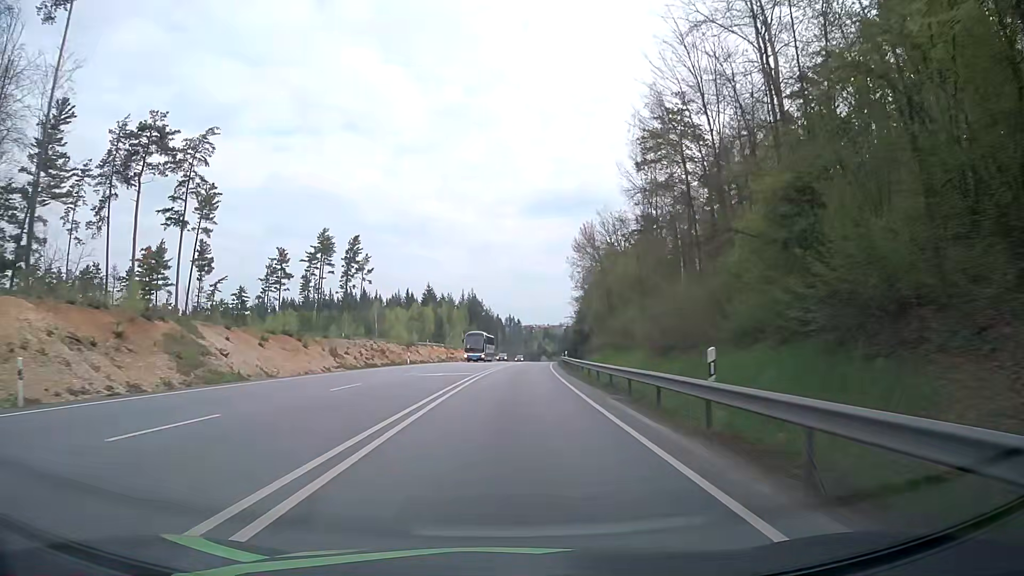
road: primary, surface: asphalt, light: Day
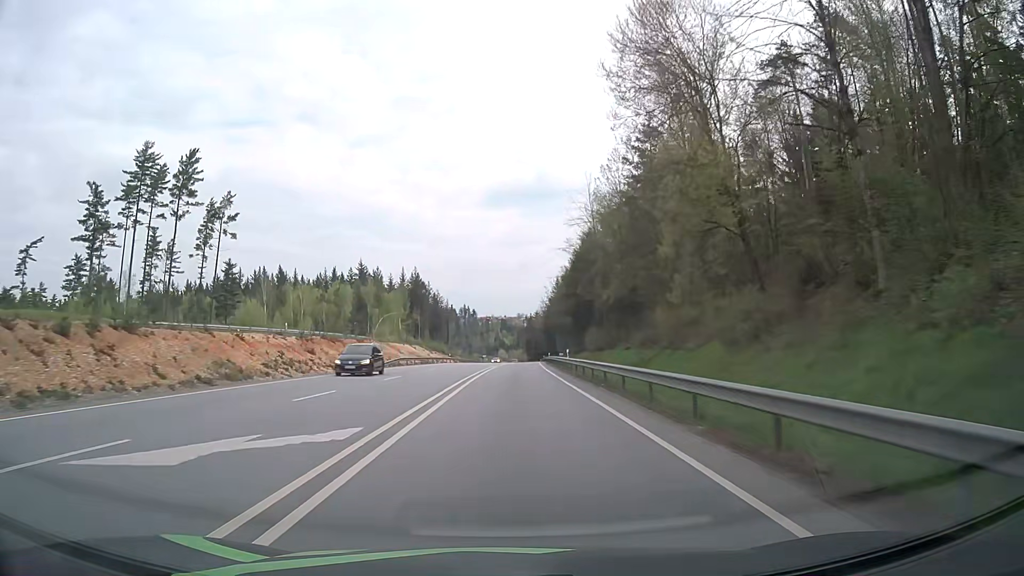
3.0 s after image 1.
(+2.2, +63.2) m; +4°
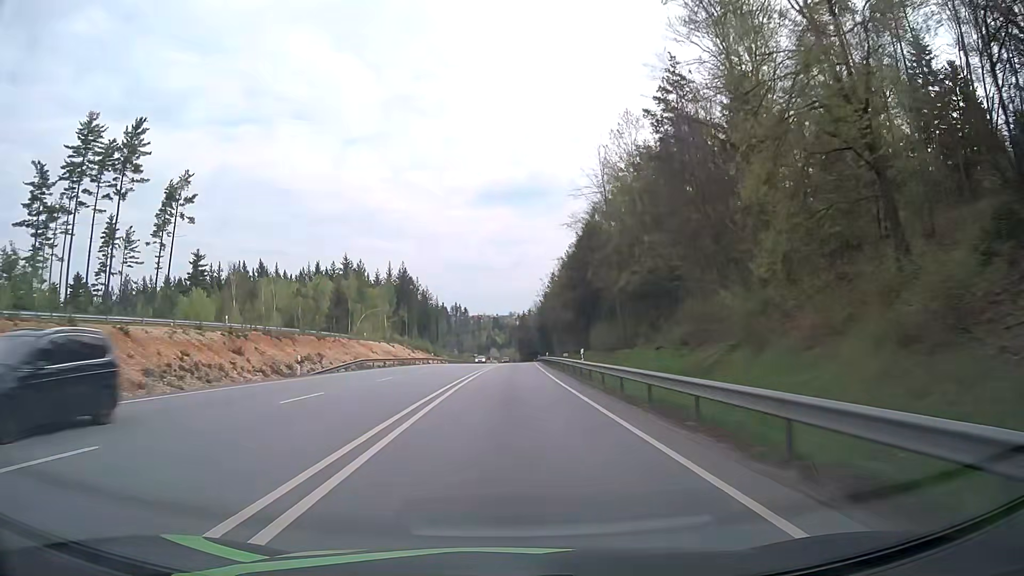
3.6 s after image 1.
(+0.1, +12.7) m; +1°
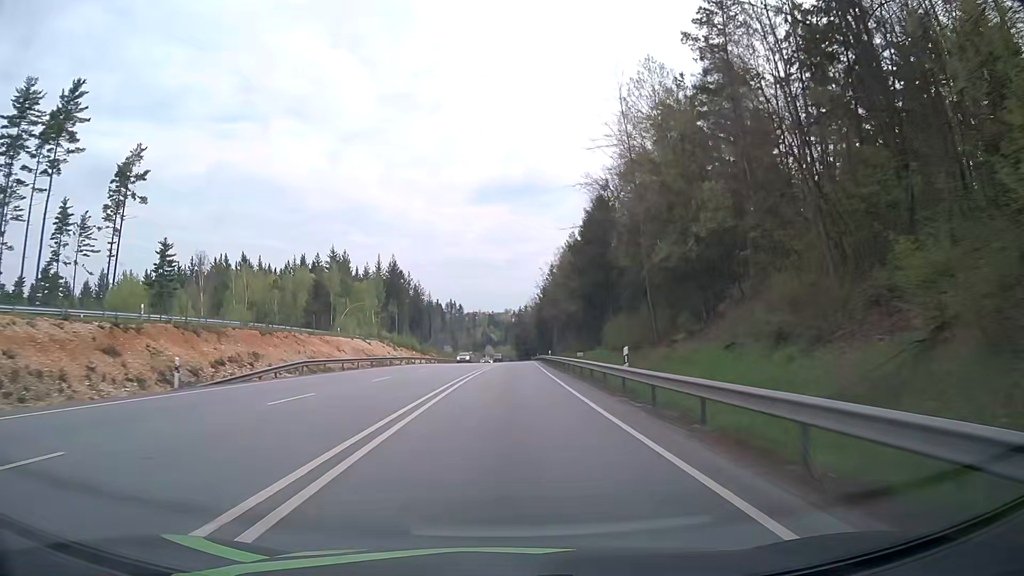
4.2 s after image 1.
(+0.1, +12.7) m; 0°
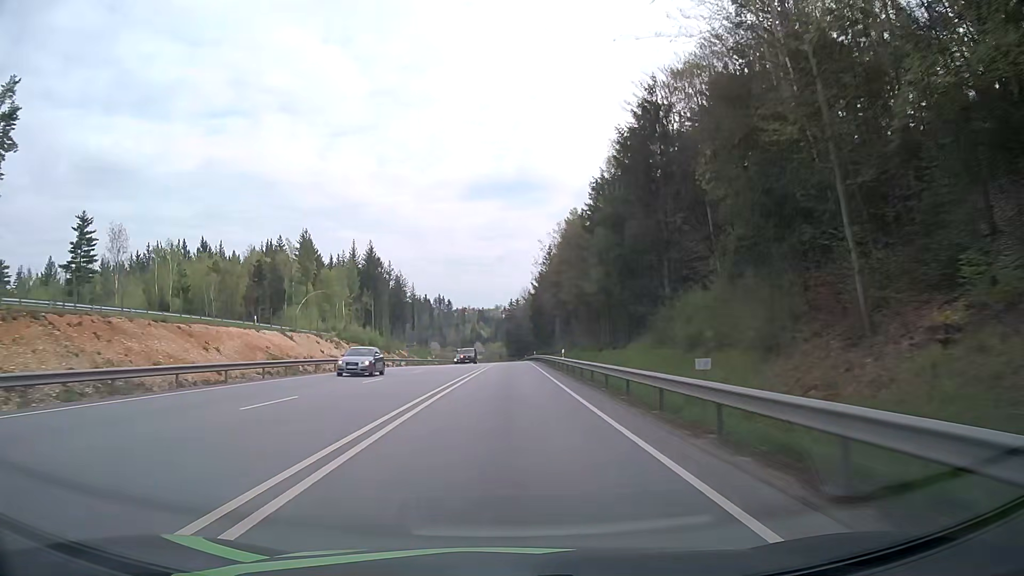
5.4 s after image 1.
(+0.3, +25.3) m; +1°
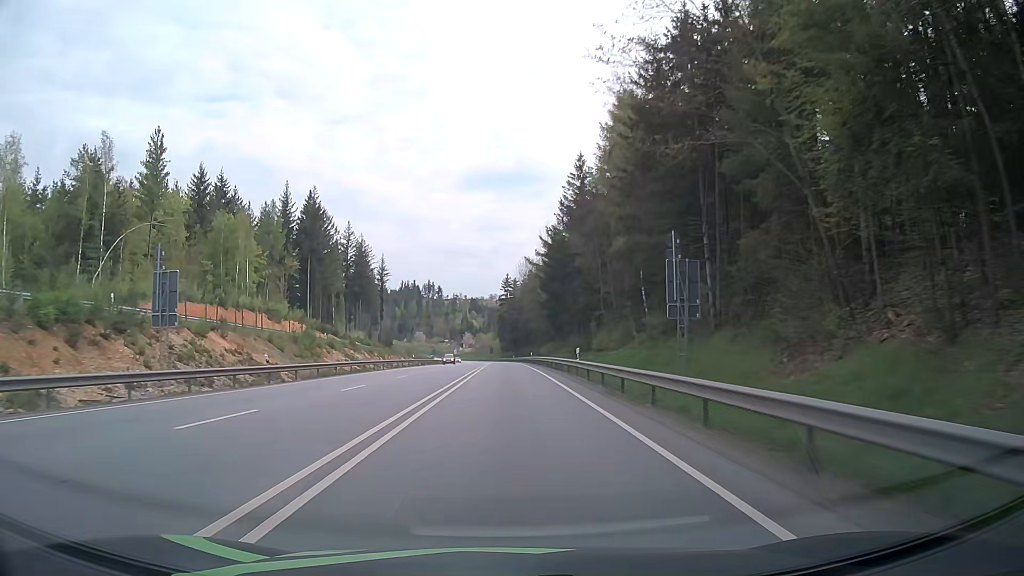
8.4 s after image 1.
(+0.4, +63.3) m; 0°
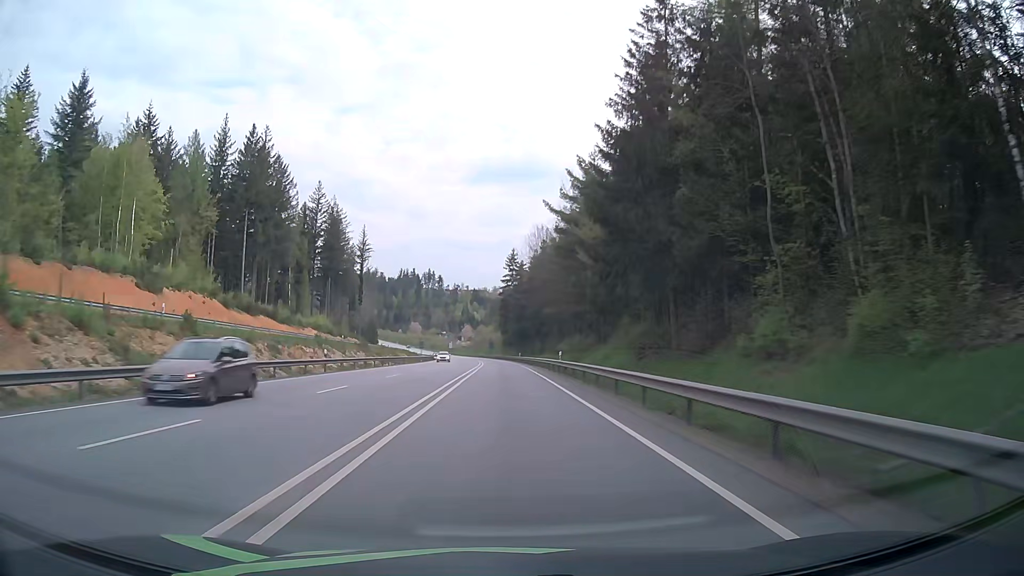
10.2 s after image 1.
(-0.1, +39.3) m; 0°
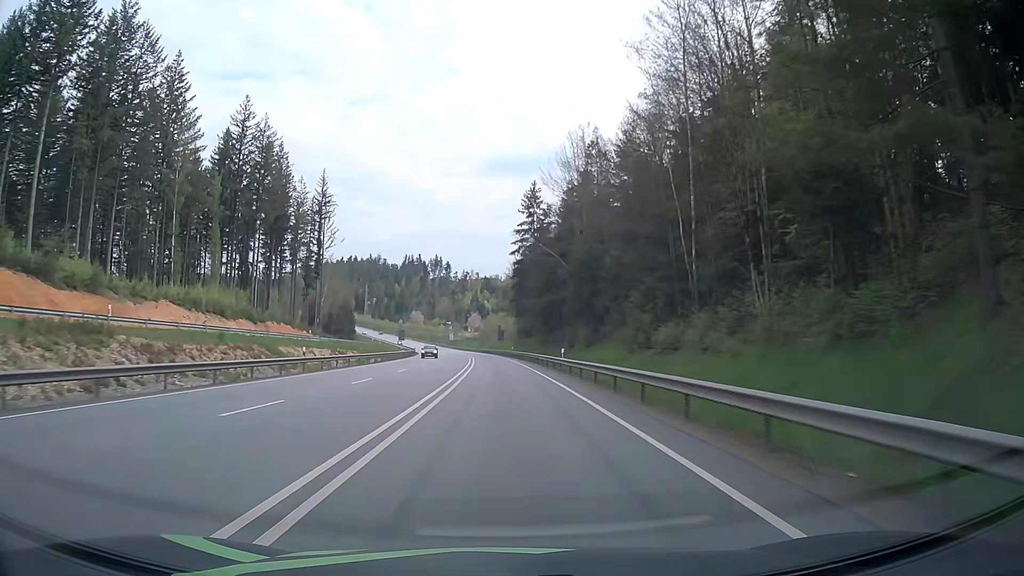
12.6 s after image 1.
(-0.5, +55.8) m; -1°
(0, +10) (0, +20) (0, +30) (-1, +40) (-1, +50) (-1, +60) (-2, +70) (-2, +80) (-3, +90) (-4, +100) m
